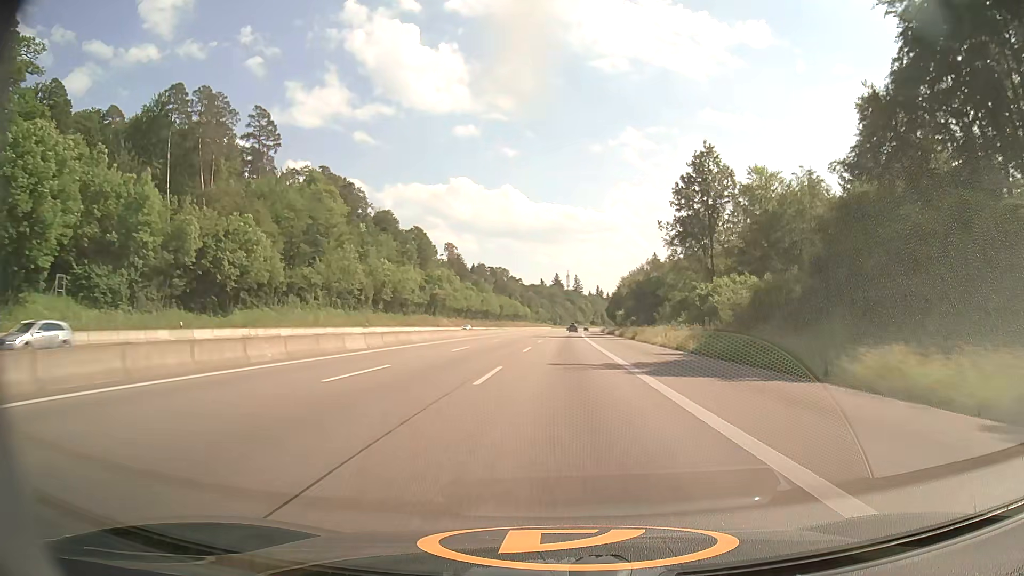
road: motorway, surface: asphalt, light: Day
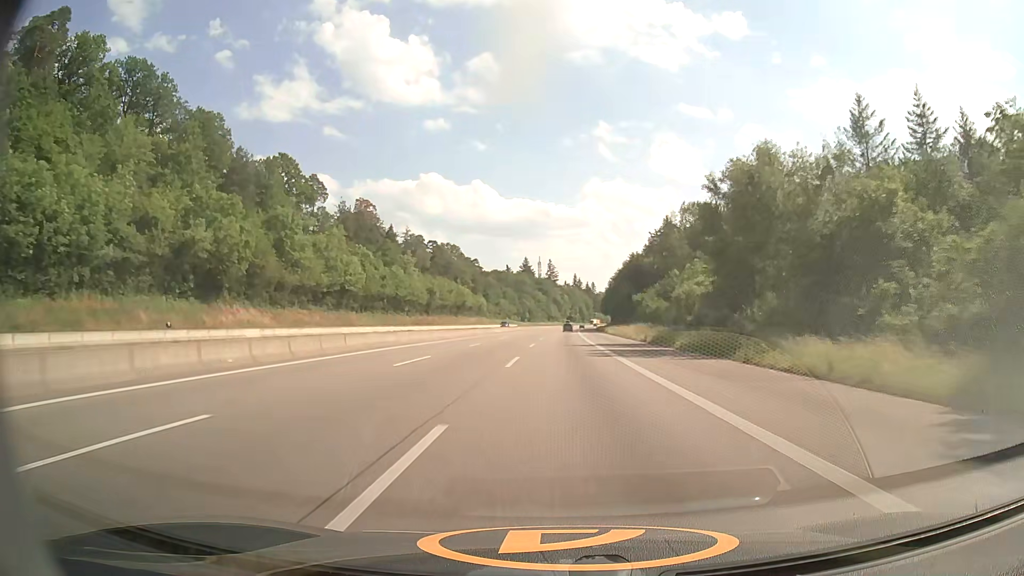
(+2.0, +101.4) m; +2°
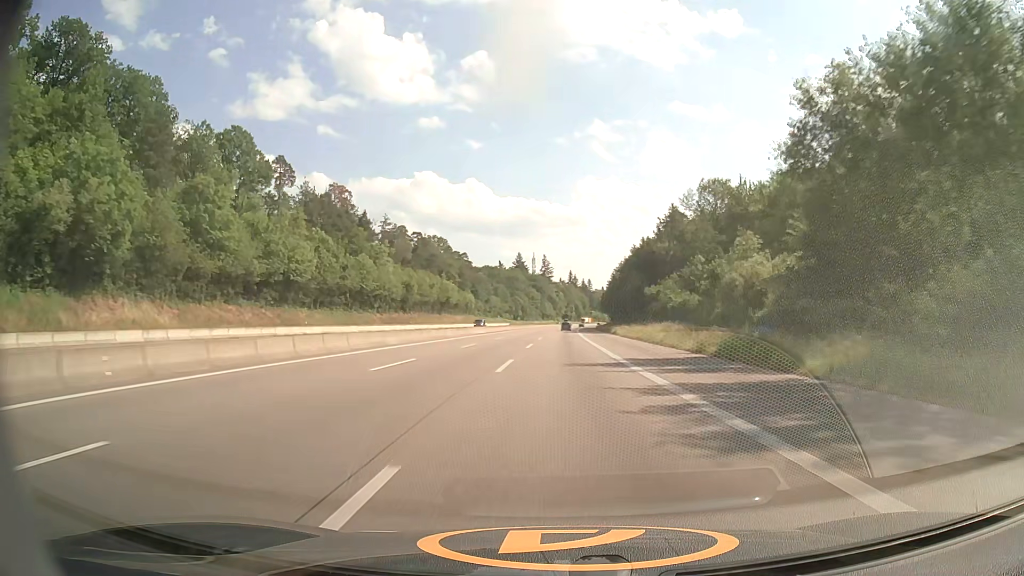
(+0.1, +20.3) m; 0°
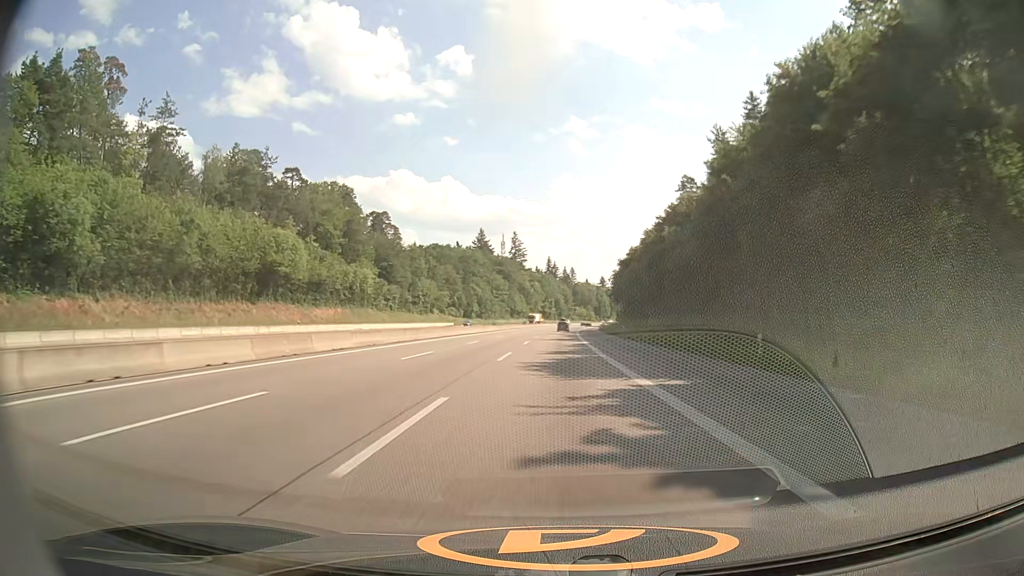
(+1.9, +101.6) m; +2°
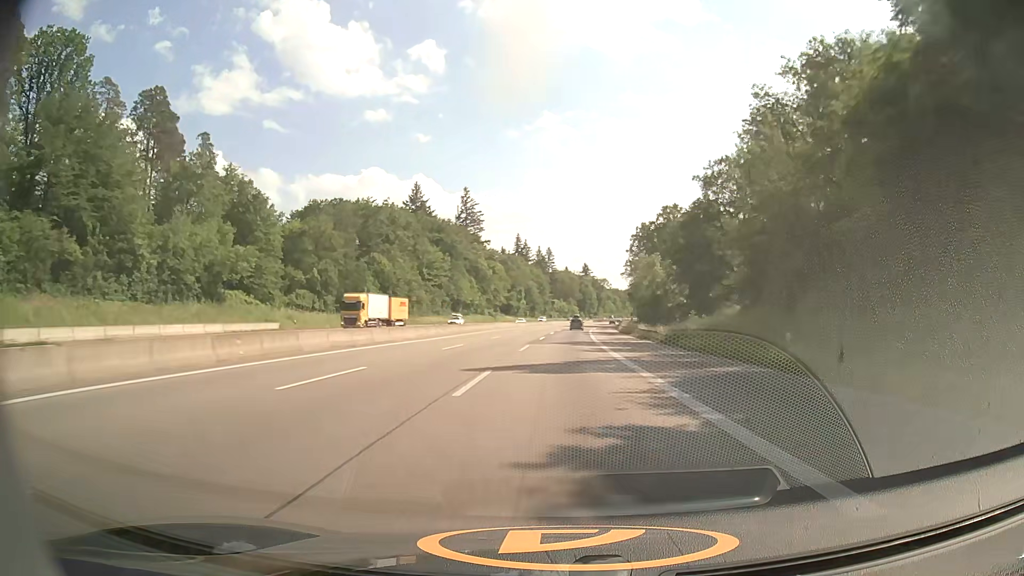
(+1.6, +101.0) m; +2°
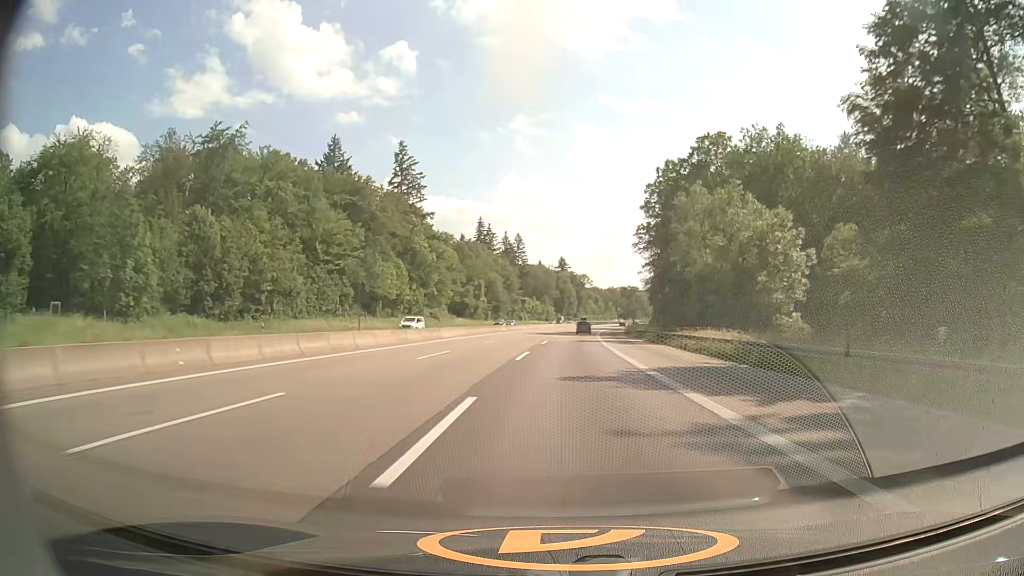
(+1.1, +60.0) m; +2°
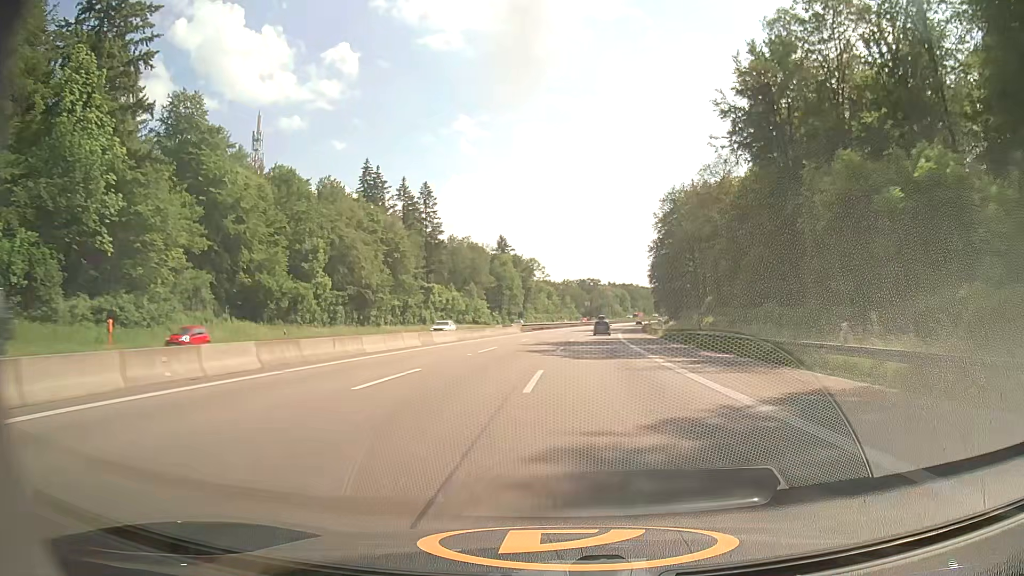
(+4.0, +99.3) m; +4°
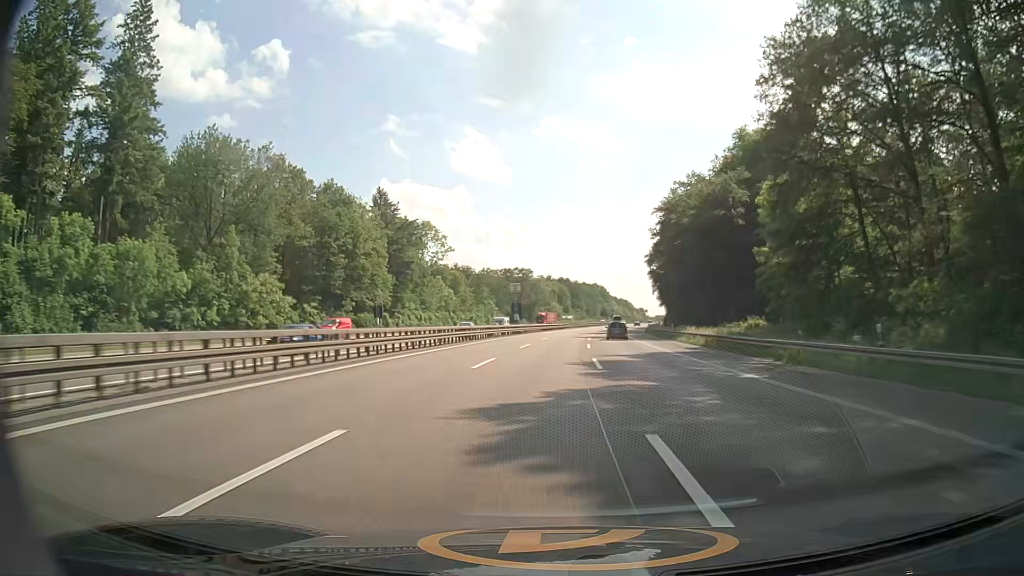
(+5.3, +99.9) m; +6°
(0, +10) (0, +20) (+1, +30) (+1, +40) (+1, +50) (+2, +60) (+3, +70) (+4, +80) (+4, +90) (+5, +100) m
